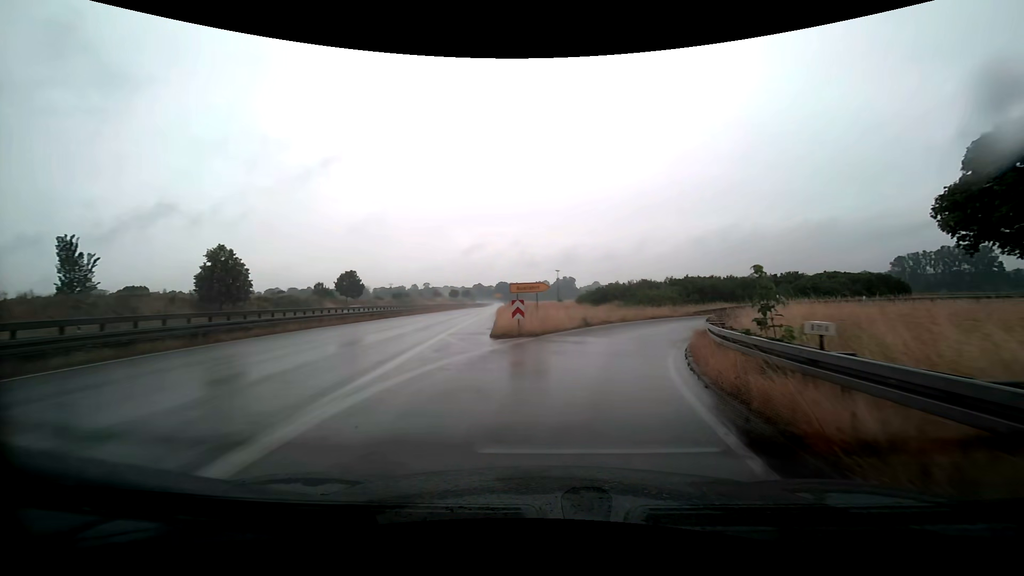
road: trunk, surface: asphalt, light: Day
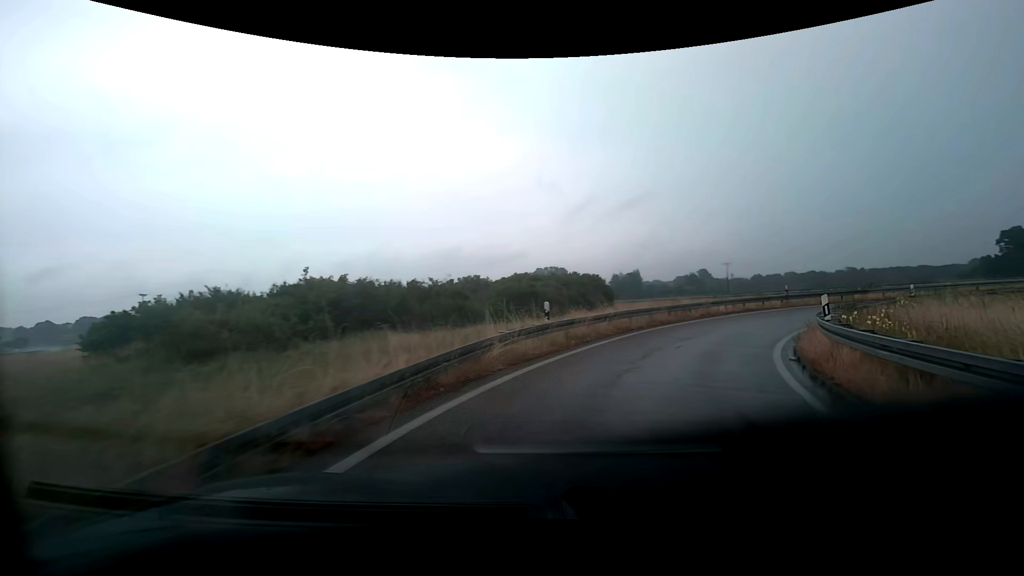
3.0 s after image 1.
(+8.1, +30.5) m; +38°
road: trunk_link
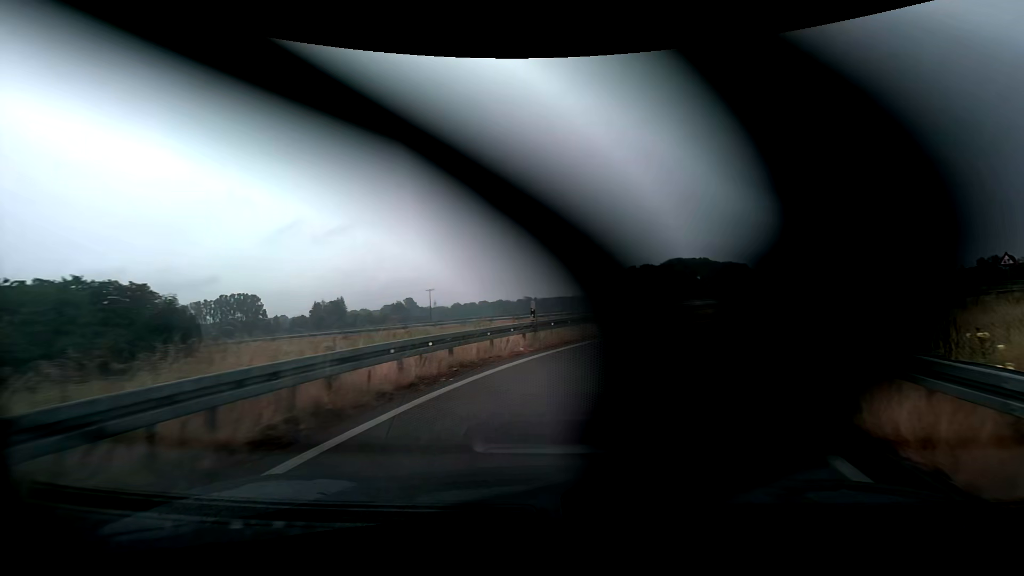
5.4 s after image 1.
(+6.3, +20.3) m; +33°
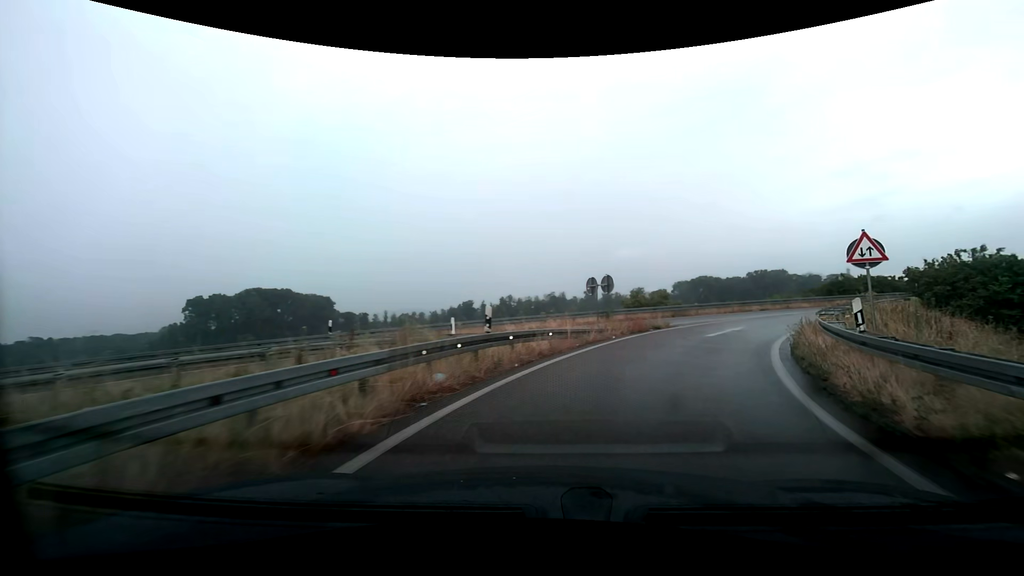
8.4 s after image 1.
(+10.4, +27.3) m; +43°
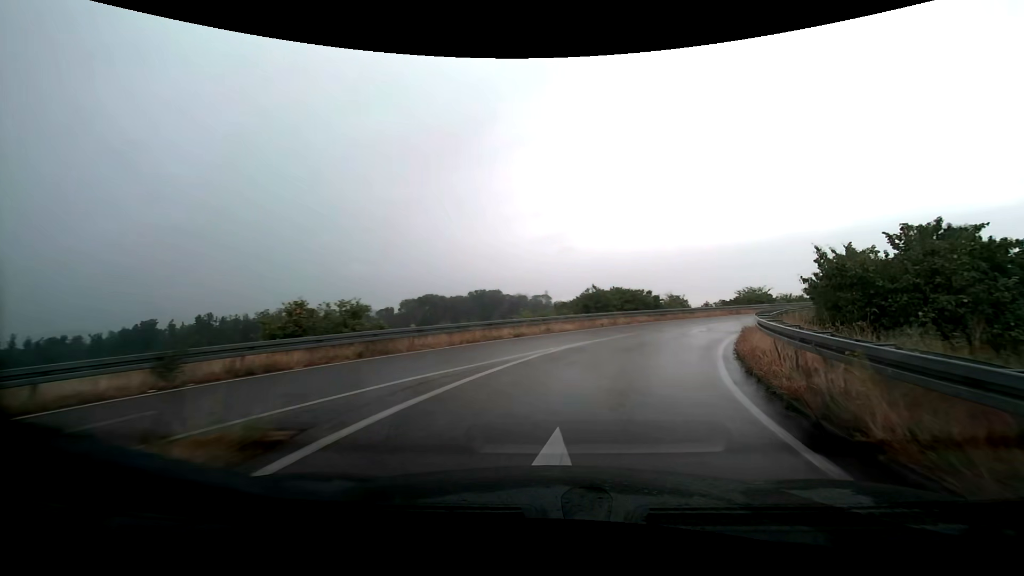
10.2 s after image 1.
(+5.0, +17.5) m; +32°
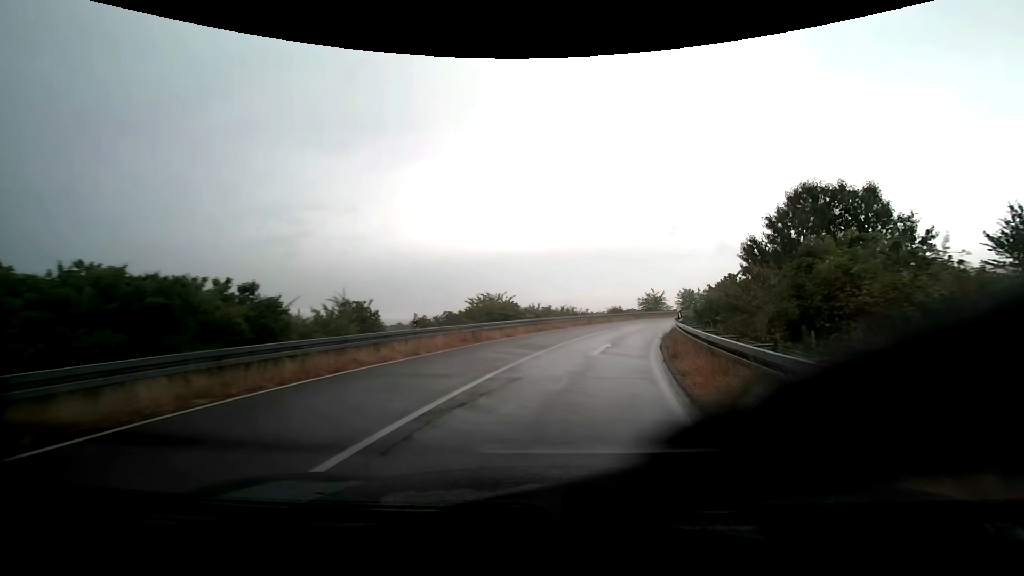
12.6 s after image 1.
(+7.5, +23.3) m; +32°
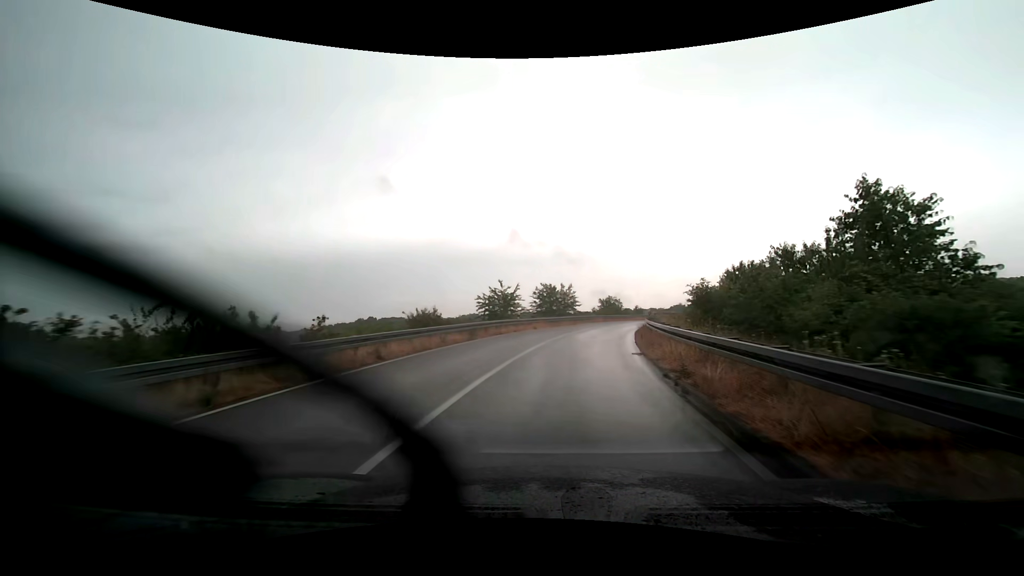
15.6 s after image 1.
(+6.3, +32.5) m; +18°
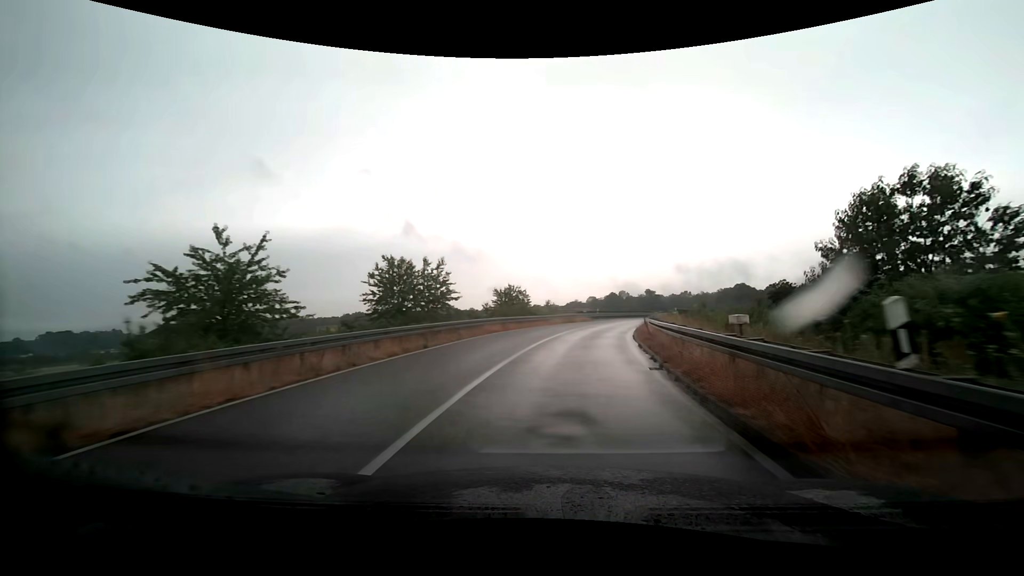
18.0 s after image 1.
(+2.9, +29.5) m; +12°
(0, +10) (+2, +20) (+4, +30) (+6, +39) (+9, +49) (+12, +58) (+16, +68) (+21, +76) (+26, +85) (+32, +93) m
